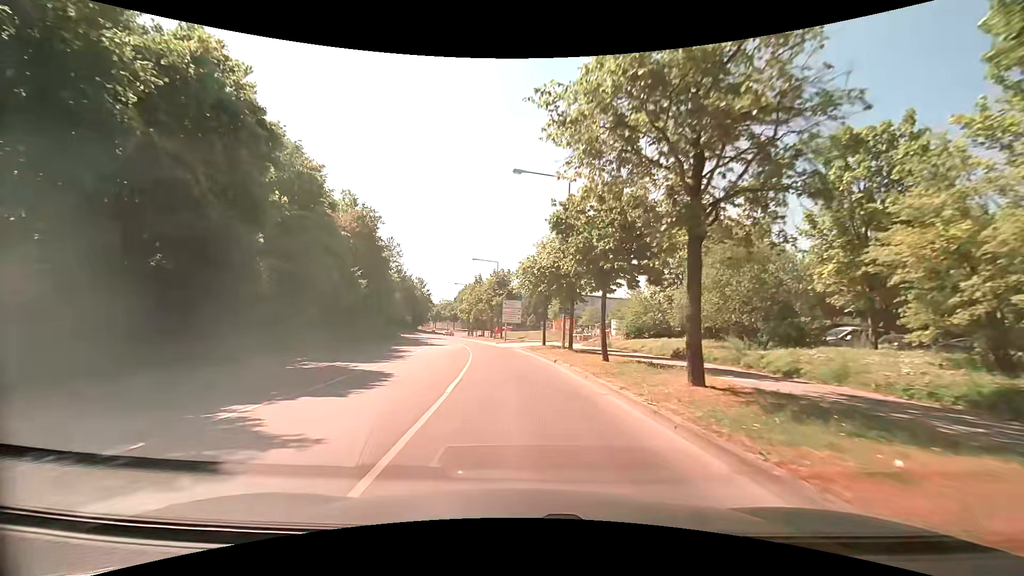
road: tertiary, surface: asphalt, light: Day
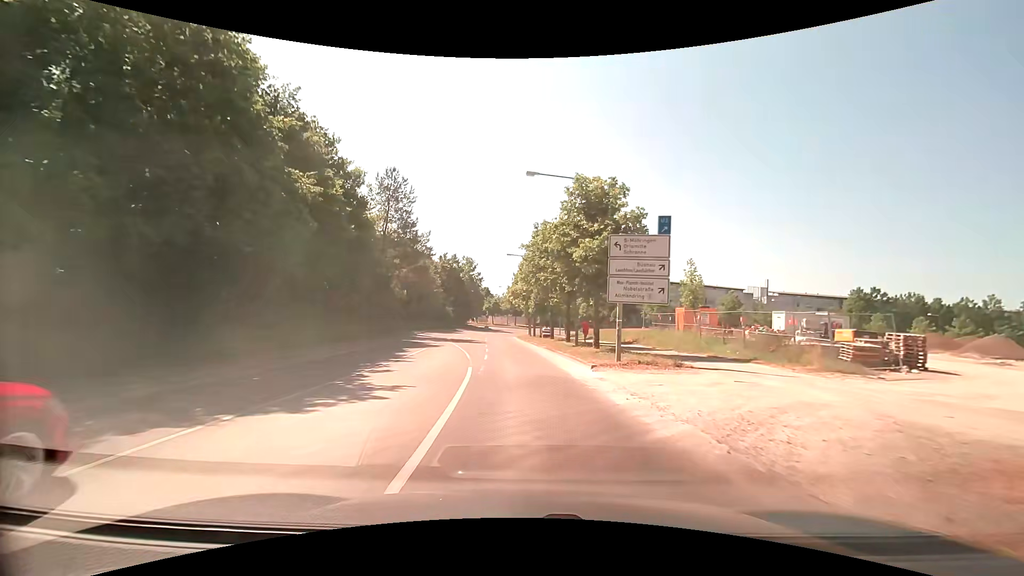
(-2.7, +34.8) m; -8°
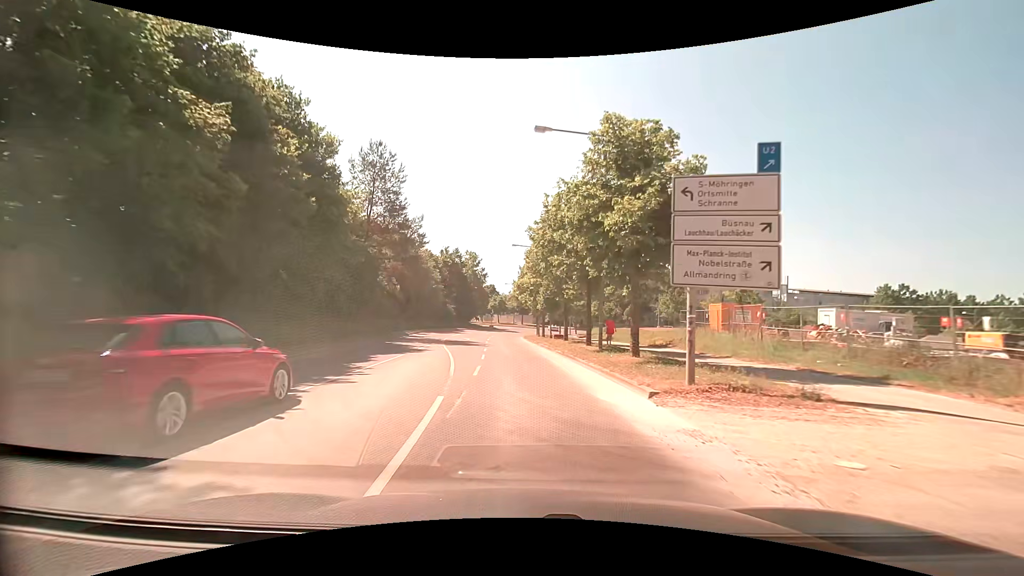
(-0.1, +6.6) m; -1°
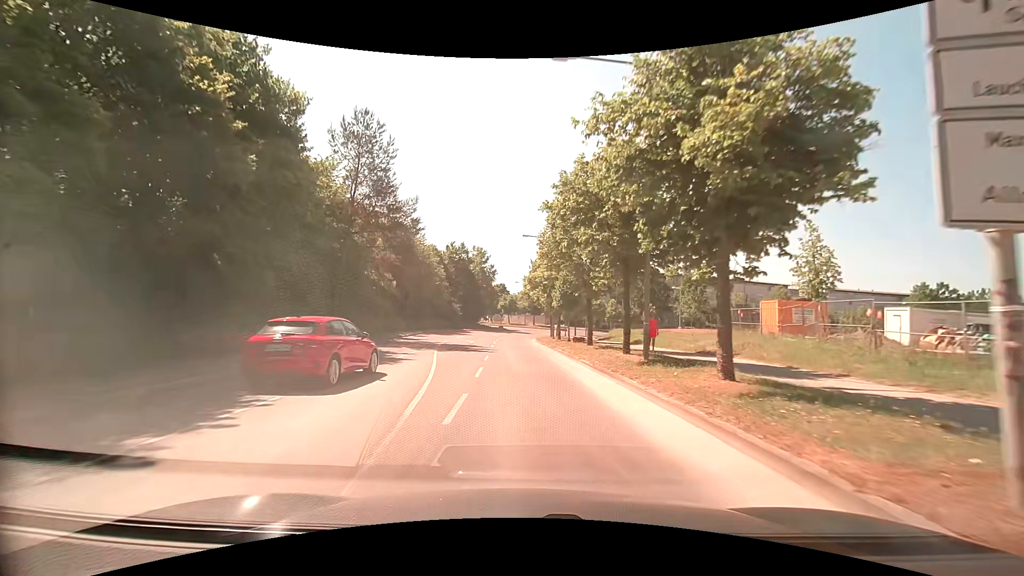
(-0.1, +6.4) m; -1°
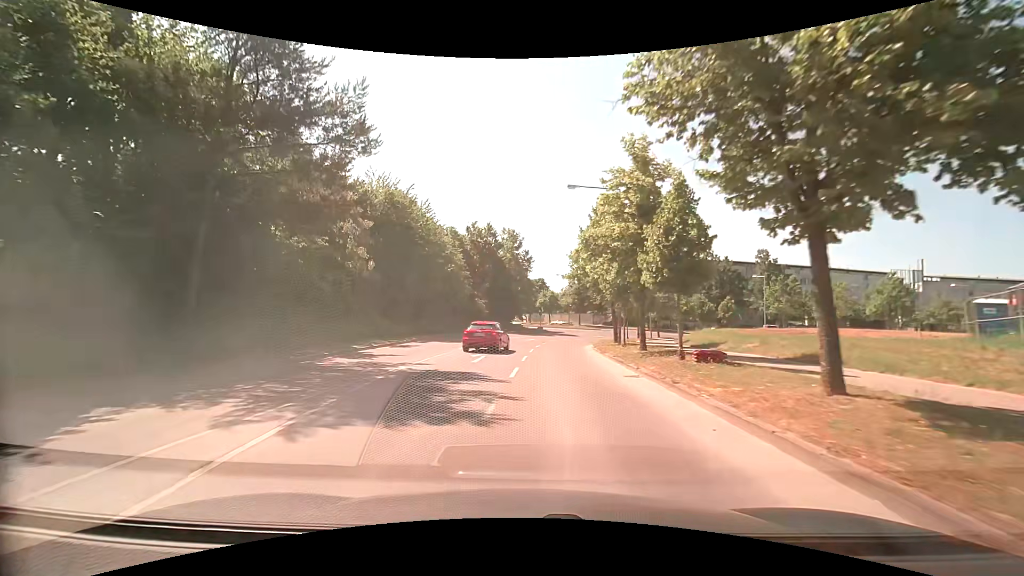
(-0.5, +17.7) m; -4°
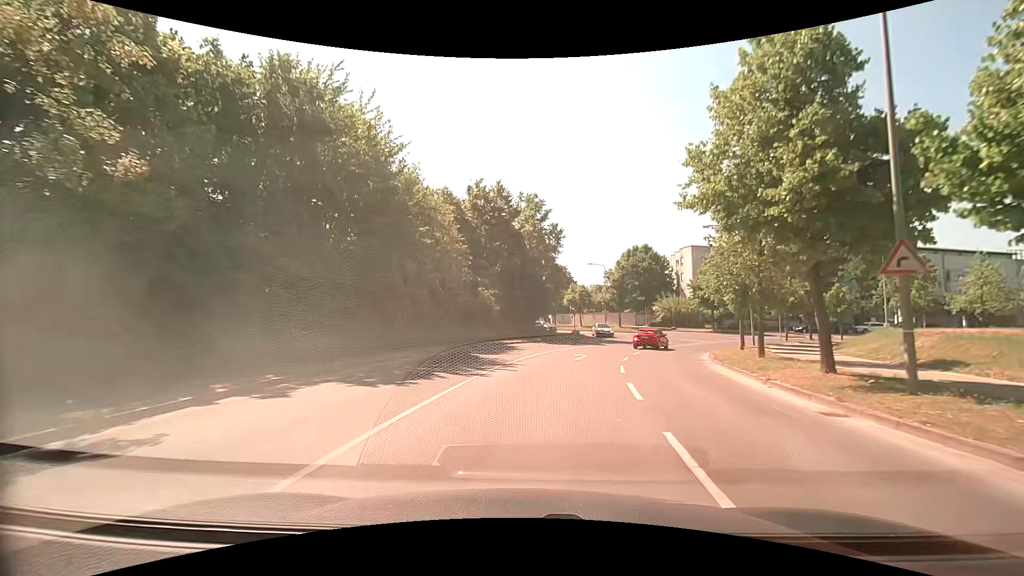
(-1.3, +21.5) m; -3°
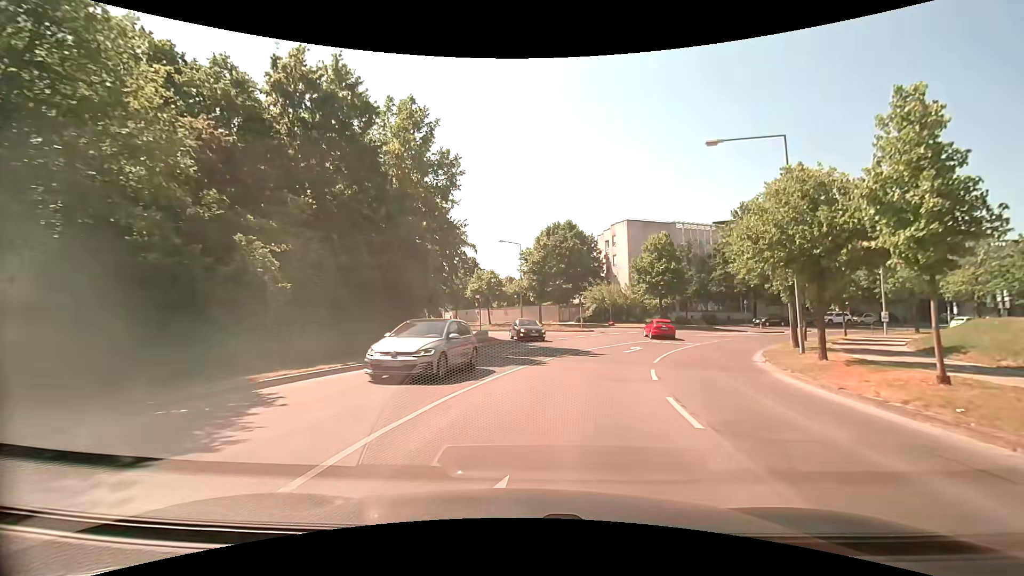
(+1.9, +20.9) m; +11°
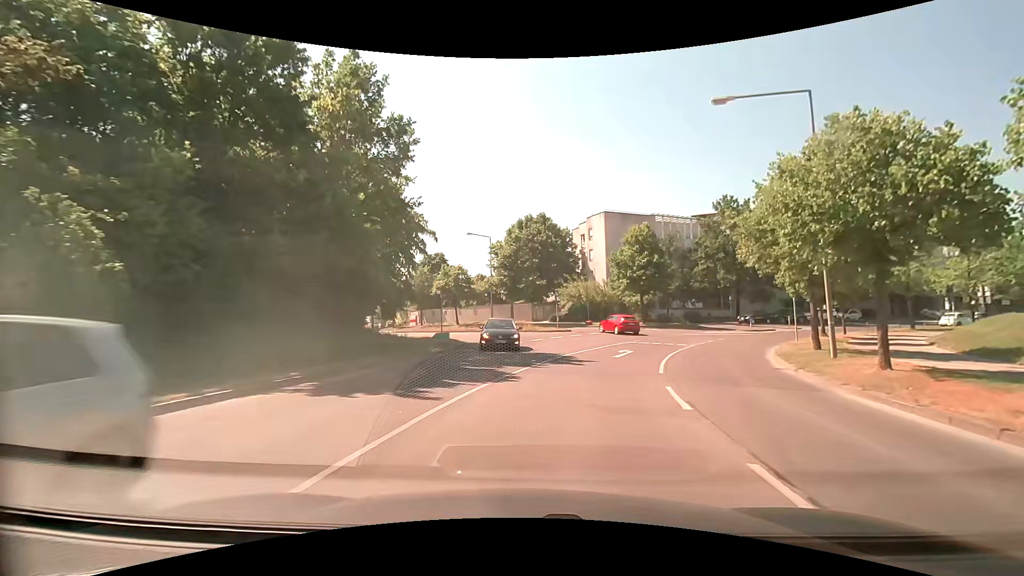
(+0.1, +4.8) m; +3°
(0, +10) (+2, +20) (+6, +29) (+7, +39) (+2, +47) (-6, +54) (-13, +60) (-21, +66) (-27, +74) (-33, +82) m
